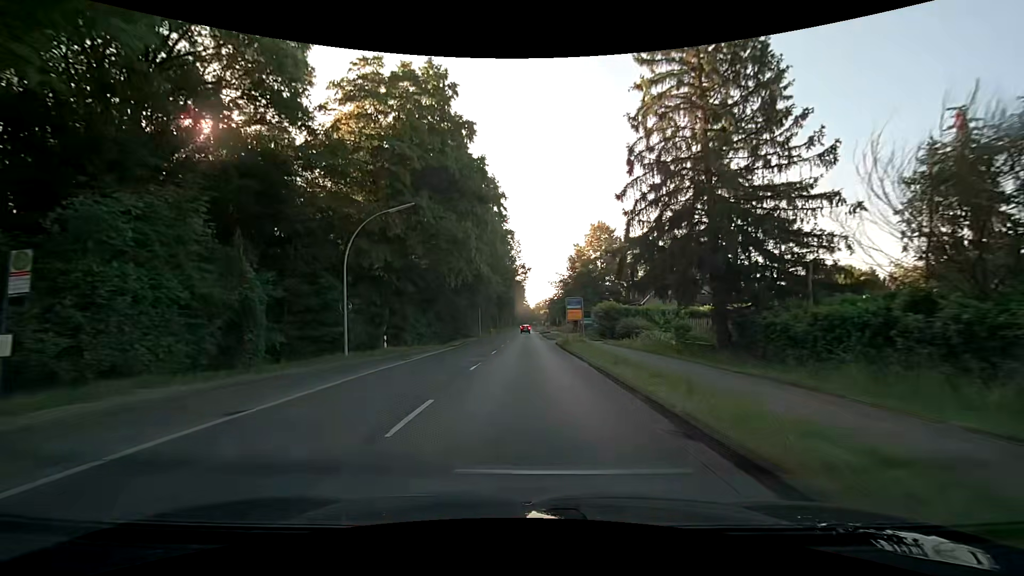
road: secondary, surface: asphalt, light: Day
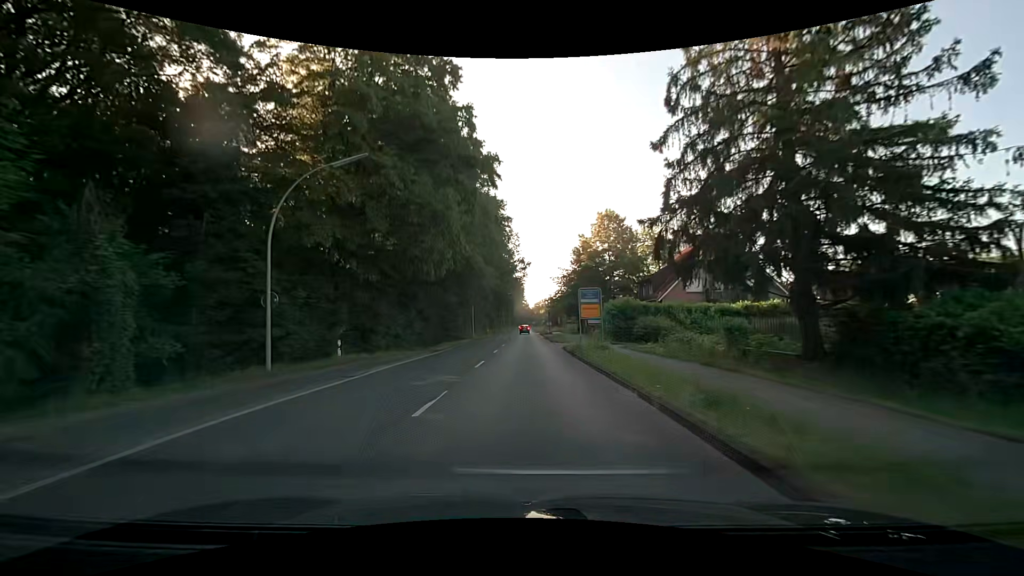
(0.0, +7.8) m; 0°
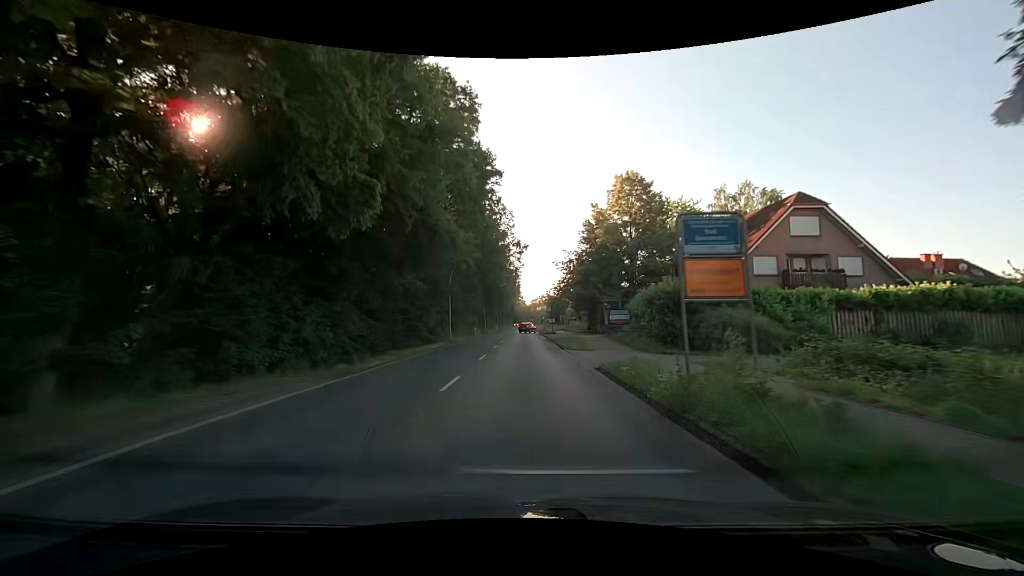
(0.0, +15.5) m; +1°
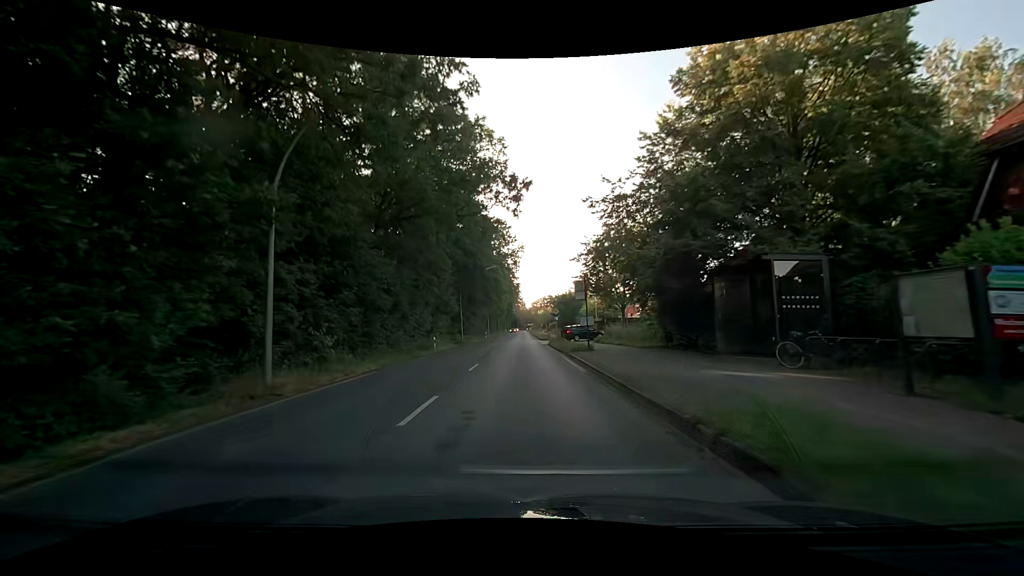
(-0.2, +30.3) m; 0°
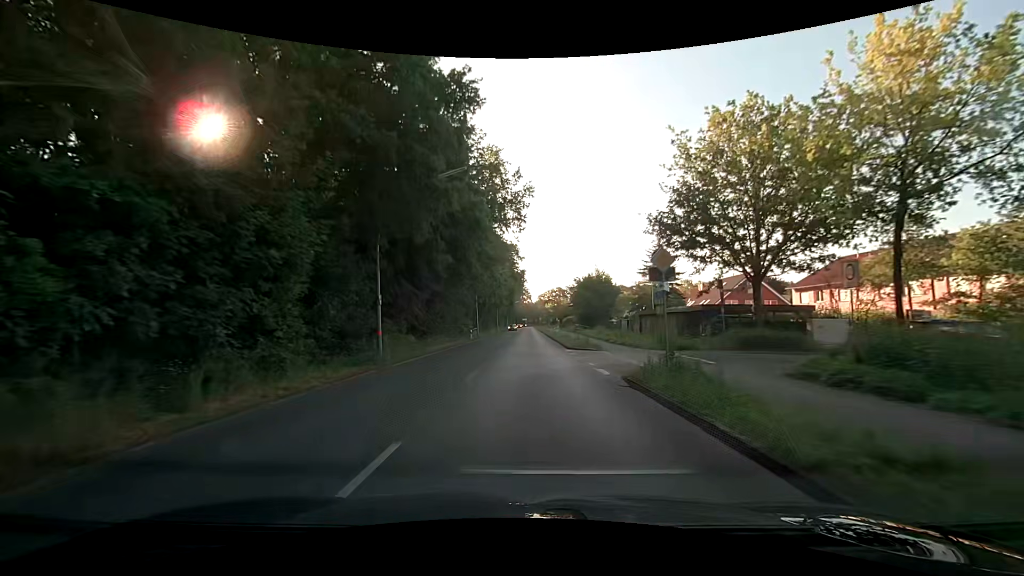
(-0.4, +31.6) m; -1°
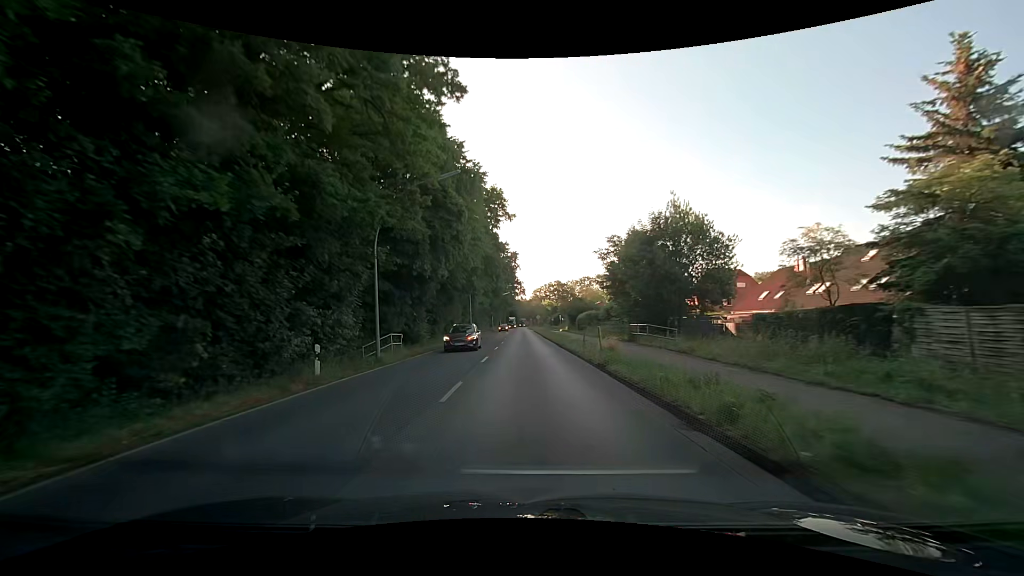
(+0.4, +39.3) m; +2°
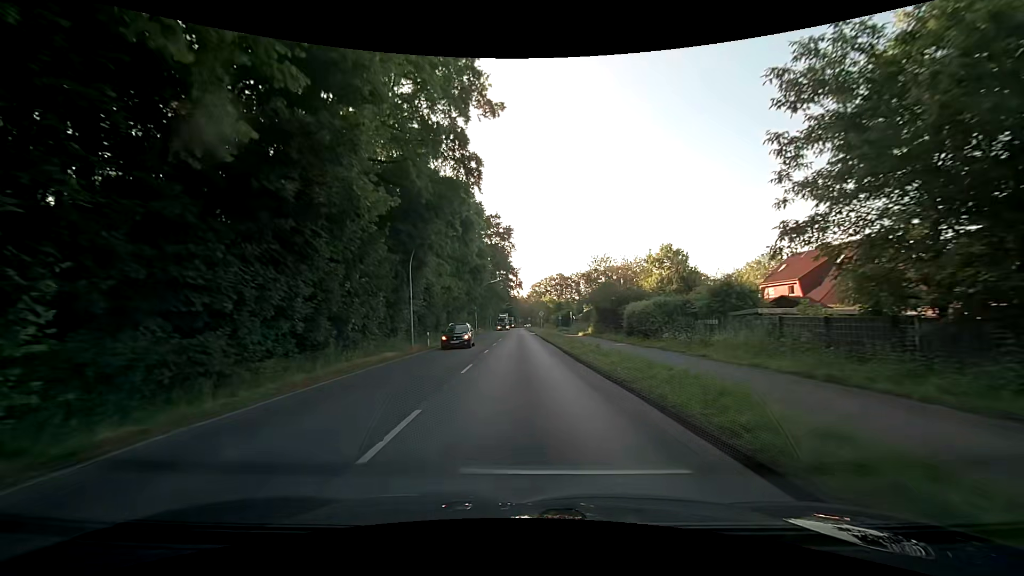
(-0.4, +31.1) m; 0°
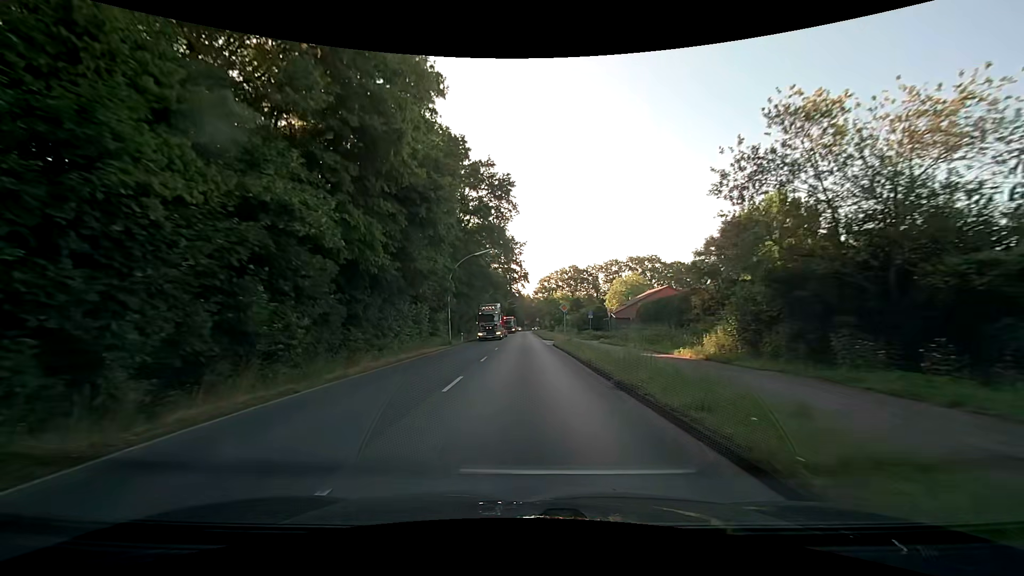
(-0.3, +31.0) m; -1°
(0, +10) (0, +20) (0, +30) (0, +40) (0, +50) (0, +60) (0, +70) (0, +80) (0, +90) (+1, +100) m
